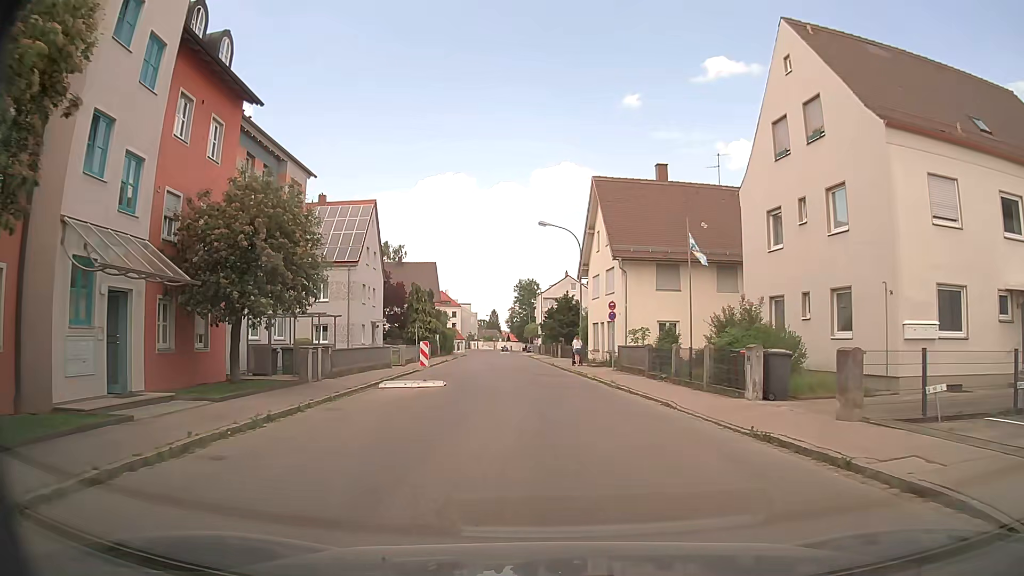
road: unclassified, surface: asphalt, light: Day
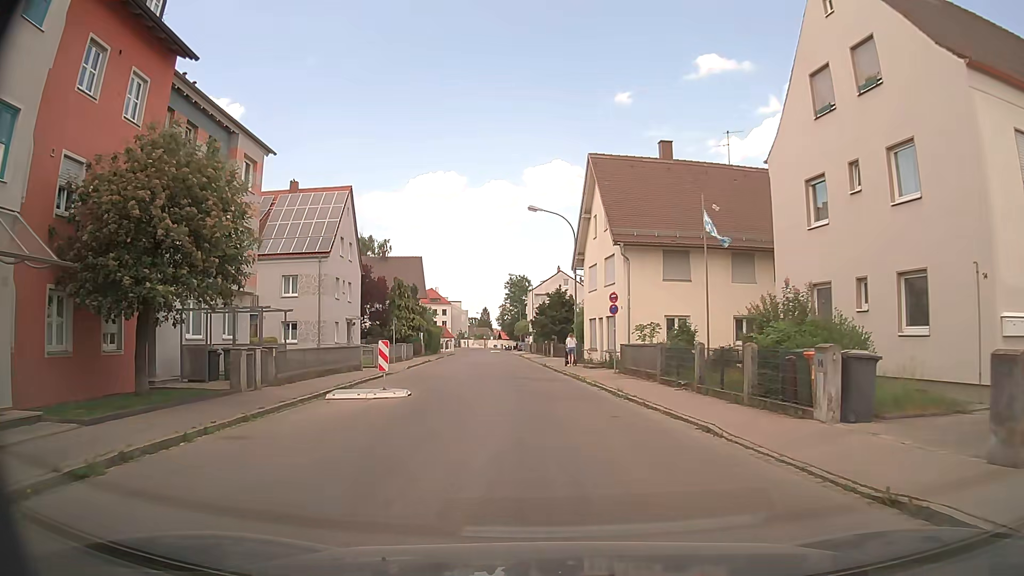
(0.0, +4.3) m; +1°
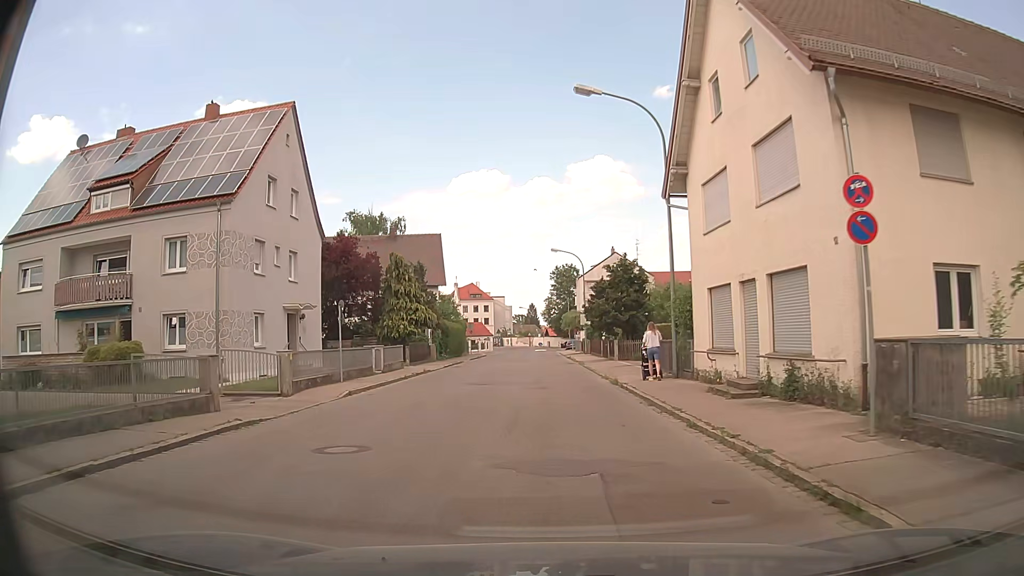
(-0.7, +18.2) m; -4°
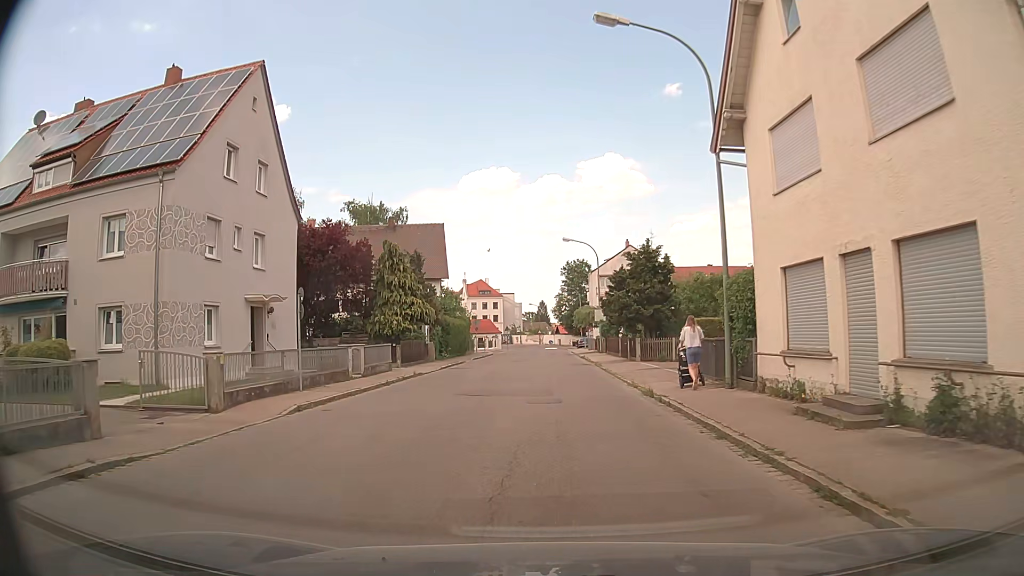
(0.0, +4.8) m; -1°
(0, +10) (0, +20) (0, +30) (0, +40) (0, +50) (0, +60) (0, +70) (0, +80) (+1, +90) (+2, +100) m
